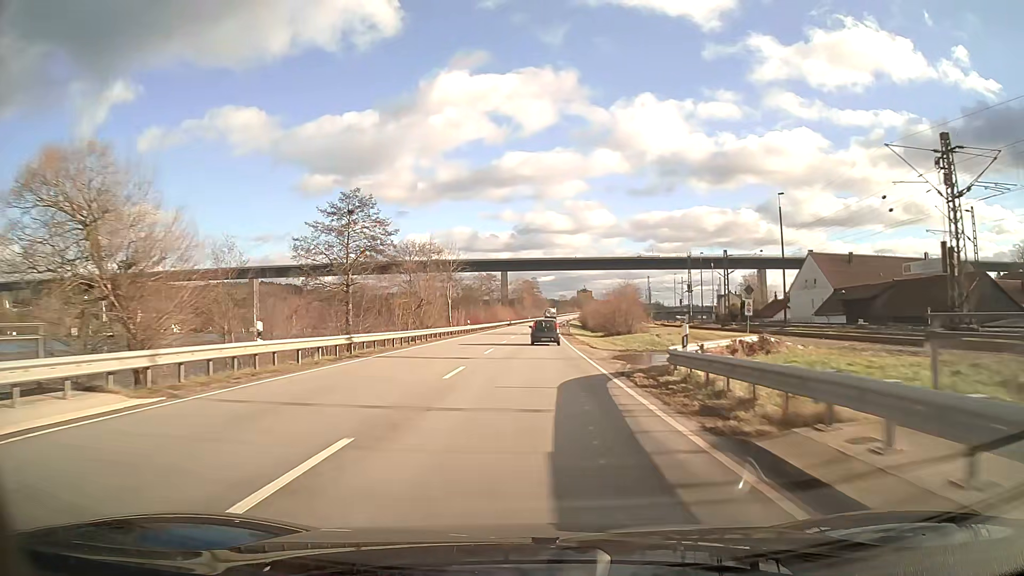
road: primary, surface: asphalt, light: Day
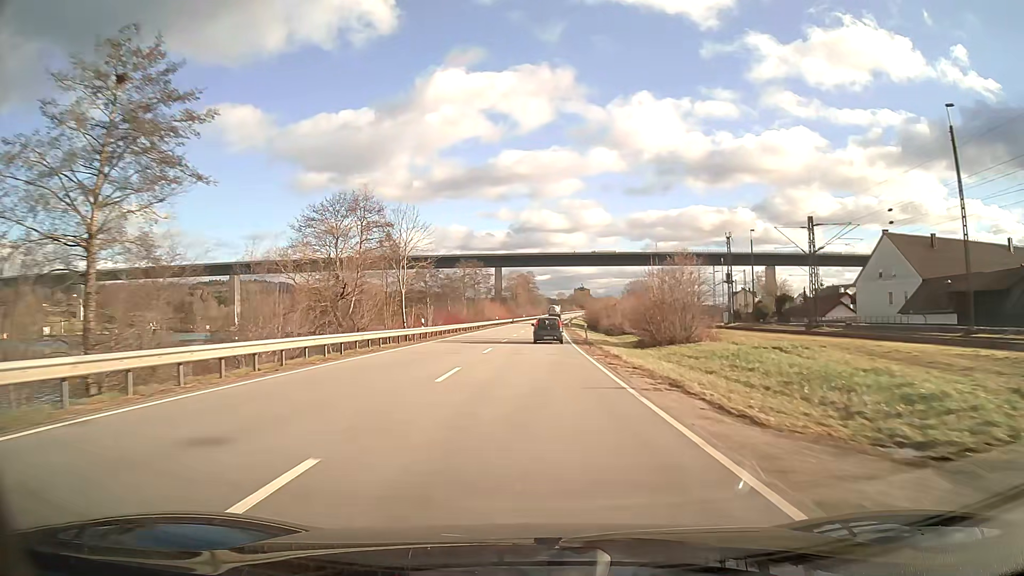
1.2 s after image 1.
(+0.1, +25.4) m; 0°
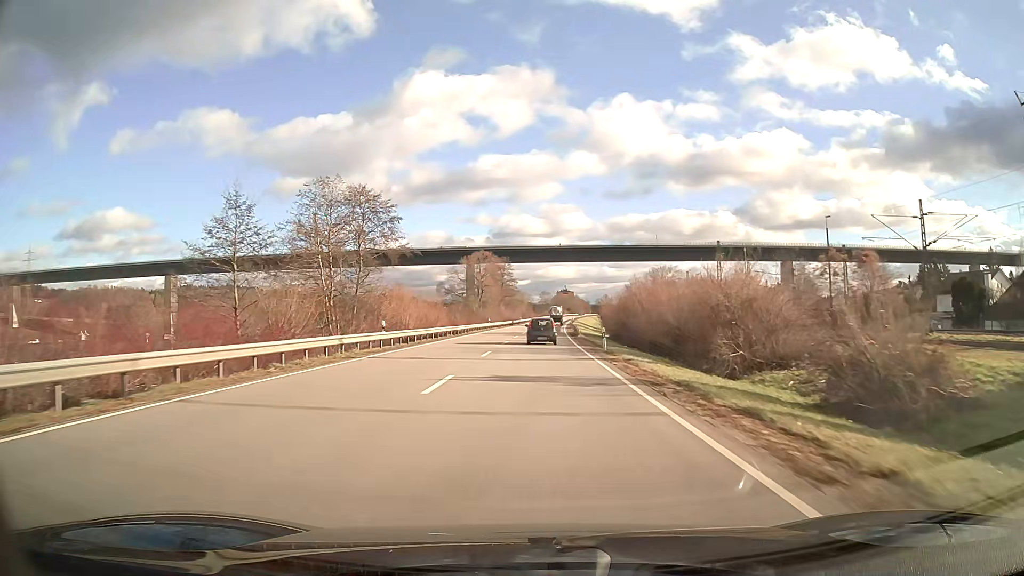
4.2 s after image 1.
(+0.9, +62.4) m; +2°
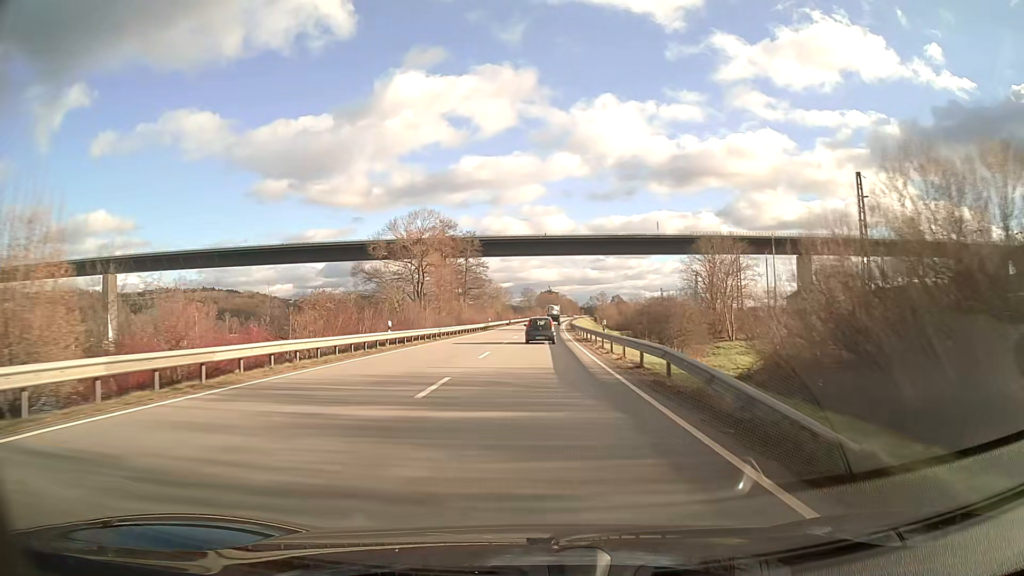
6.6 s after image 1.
(+0.6, +48.9) m; +1°
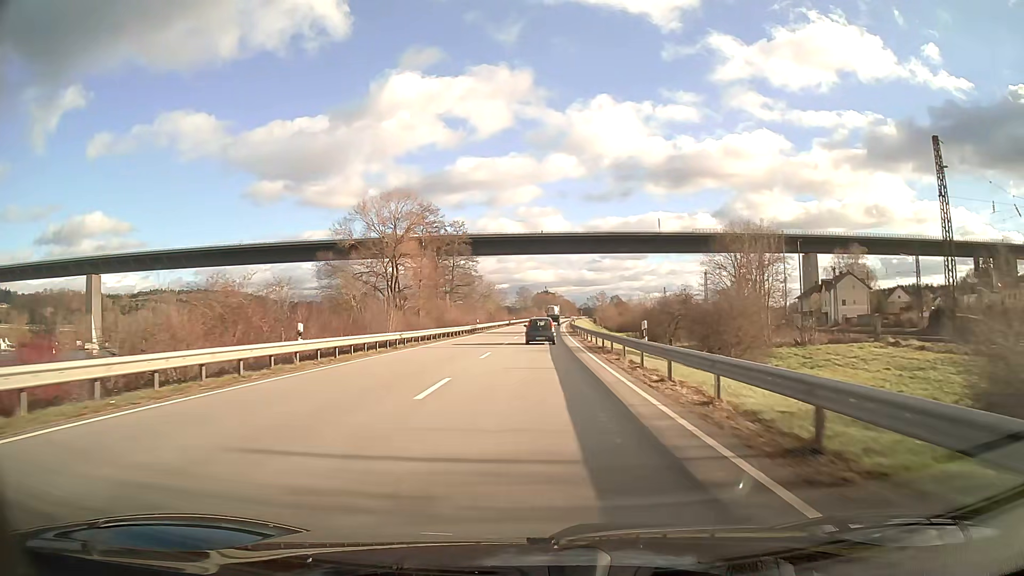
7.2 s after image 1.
(0.0, +12.1) m; 0°
